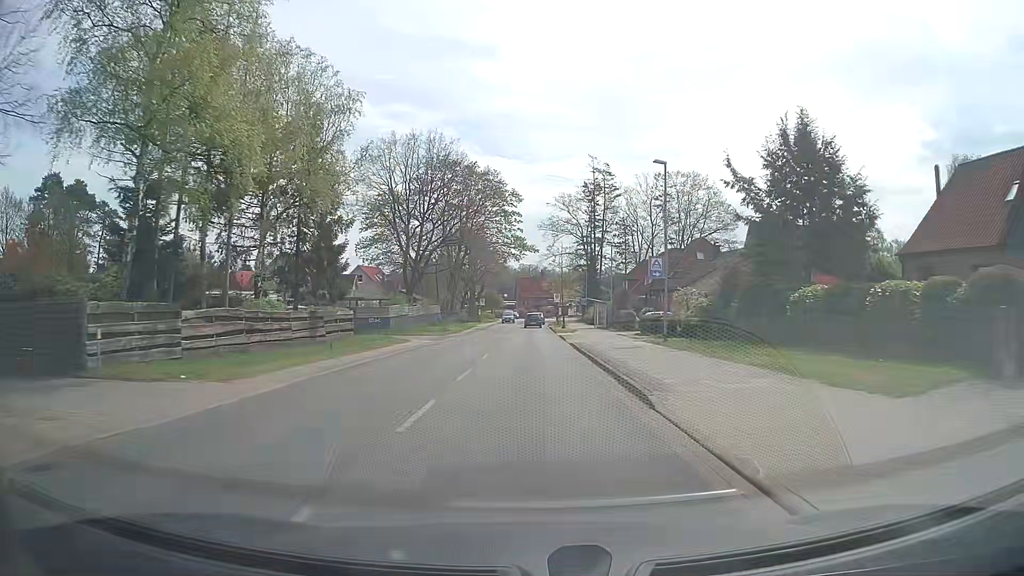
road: tertiary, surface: asphalt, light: Day
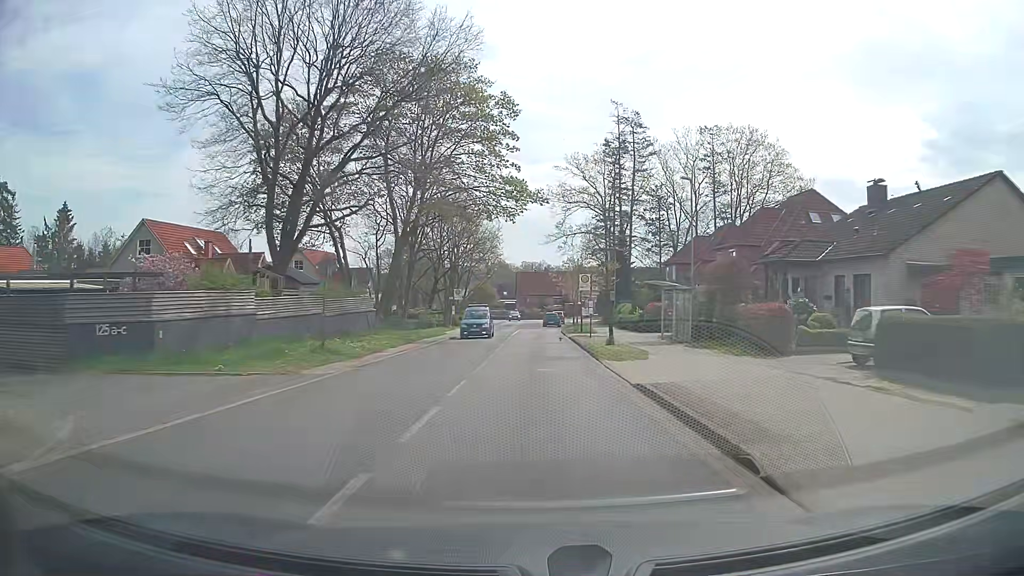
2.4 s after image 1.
(-0.2, +30.6) m; -1°
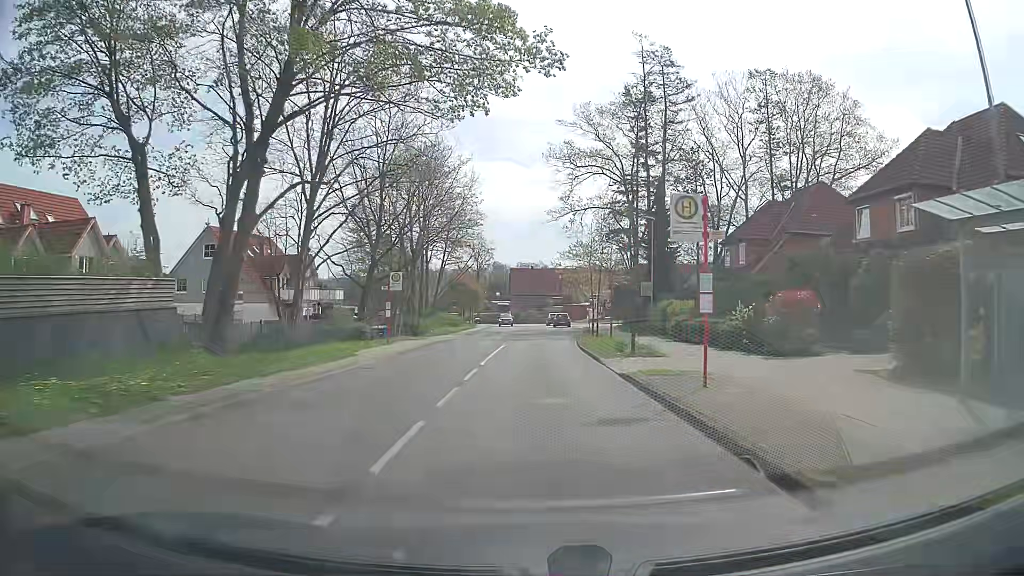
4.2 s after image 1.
(+0.1, +22.9) m; 0°
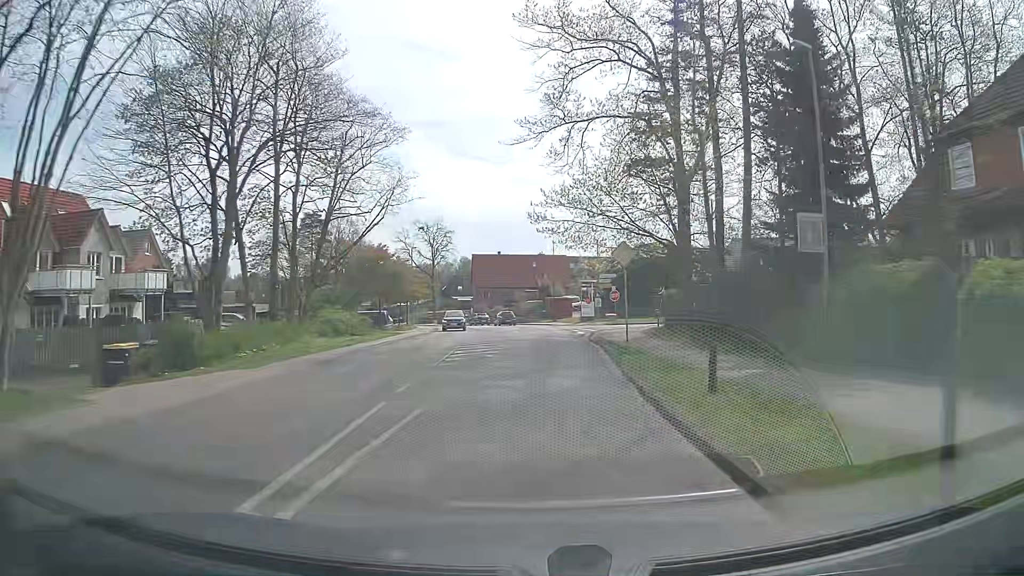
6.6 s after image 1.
(+0.5, +30.4) m; +3°
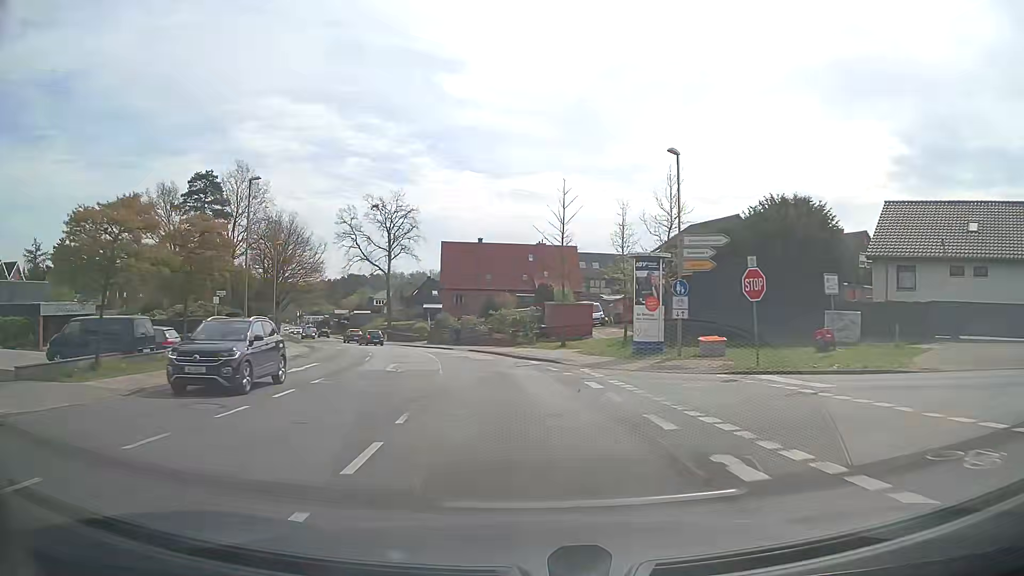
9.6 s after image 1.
(+0.7, +38.0) m; -1°
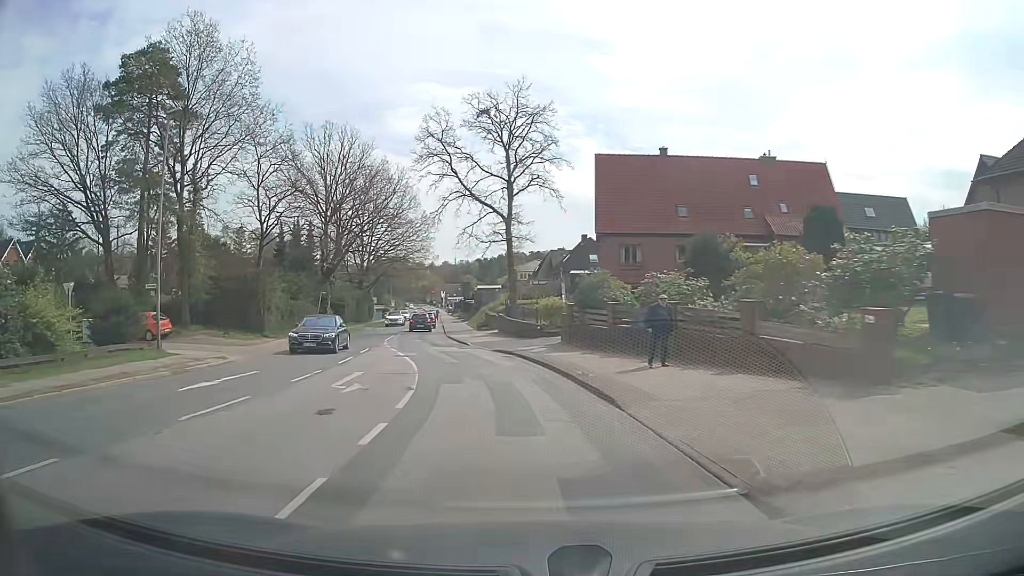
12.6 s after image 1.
(-3.5, +38.0) m; -13°
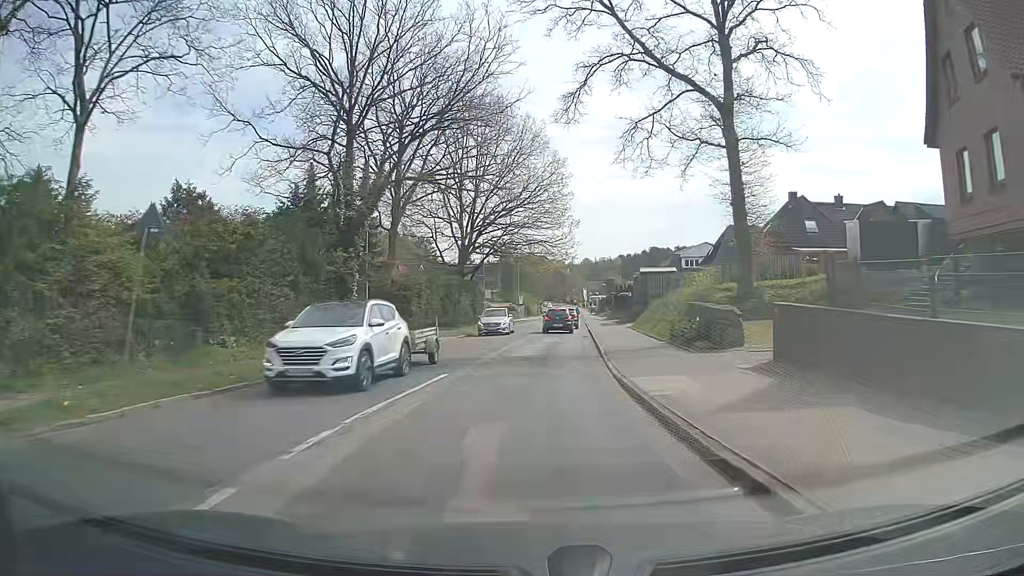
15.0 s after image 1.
(-4.0, +30.4) m; -12°
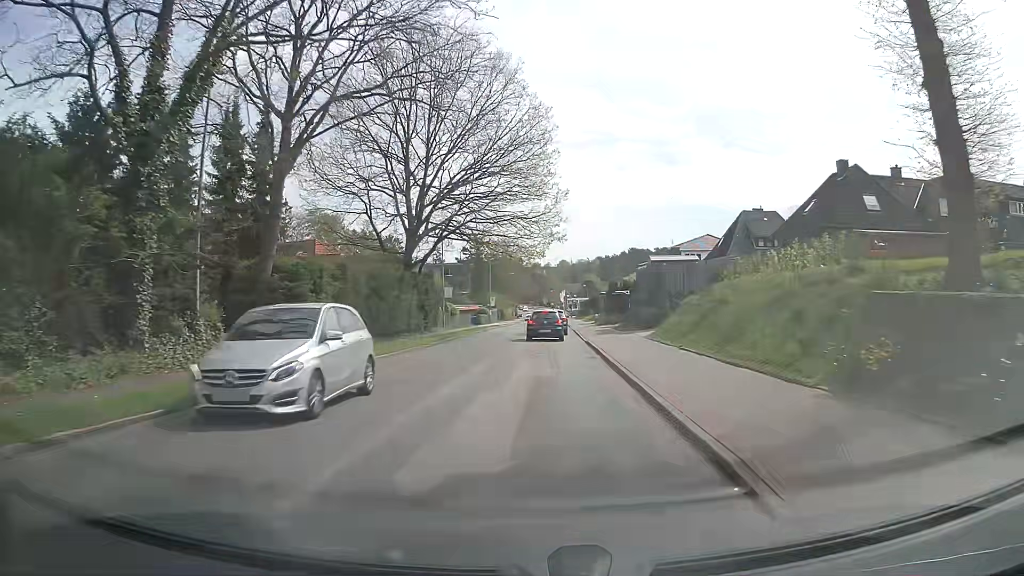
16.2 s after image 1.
(+0.2, +15.1) m; +2°
(0, +10) (0, +20) (+1, +30) (+1, +40) (+1, +50) (+2, +60) (+2, +70) (+2, +80) (+3, +90) (+3, +100) m
